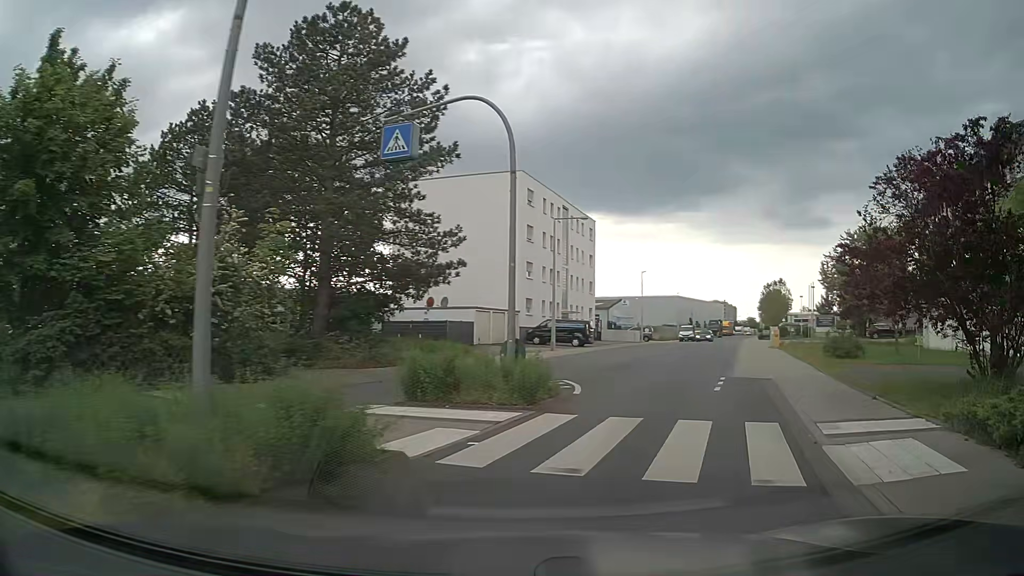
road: unclassified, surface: asphalt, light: Day
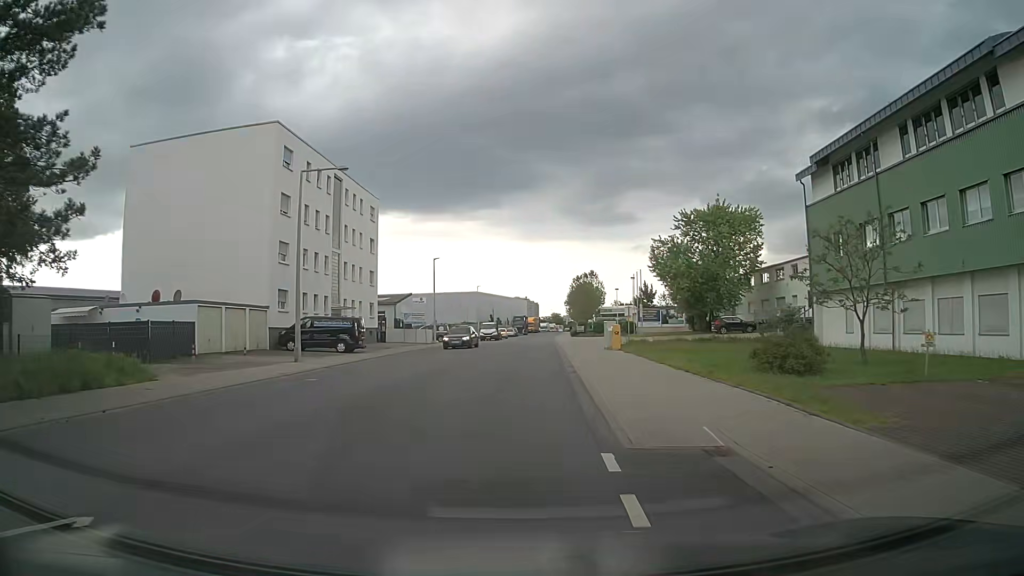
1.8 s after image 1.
(+2.4, +12.8) m; +16°
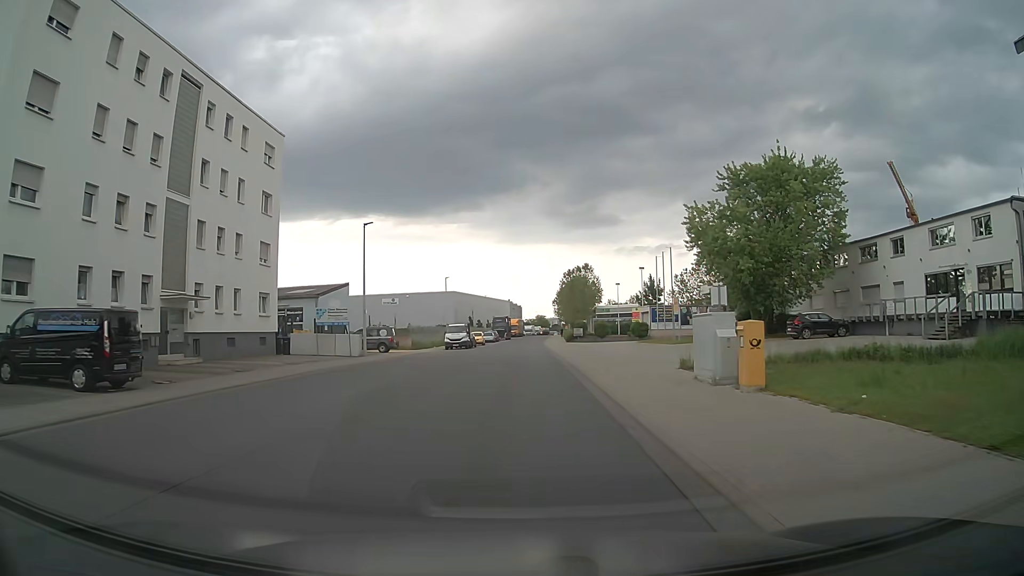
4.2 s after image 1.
(+0.5, +23.0) m; +2°
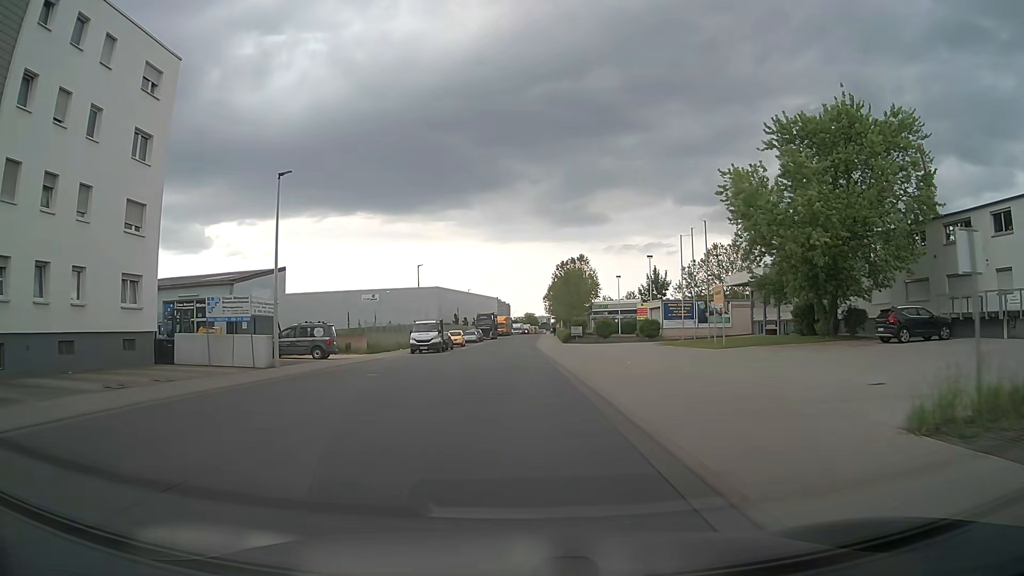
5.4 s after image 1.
(+0.1, +13.2) m; +1°
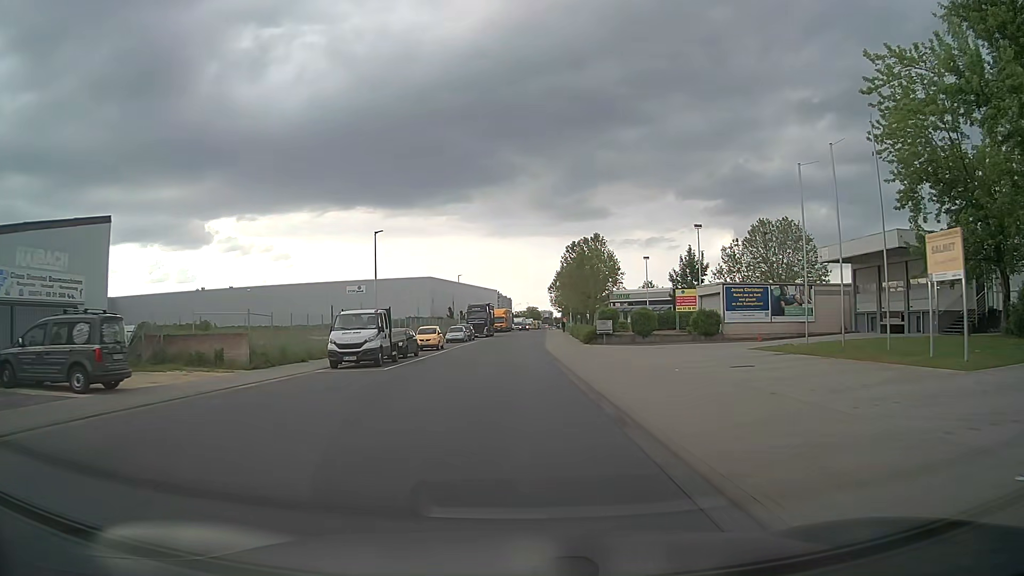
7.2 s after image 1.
(0.0, +20.5) m; 0°
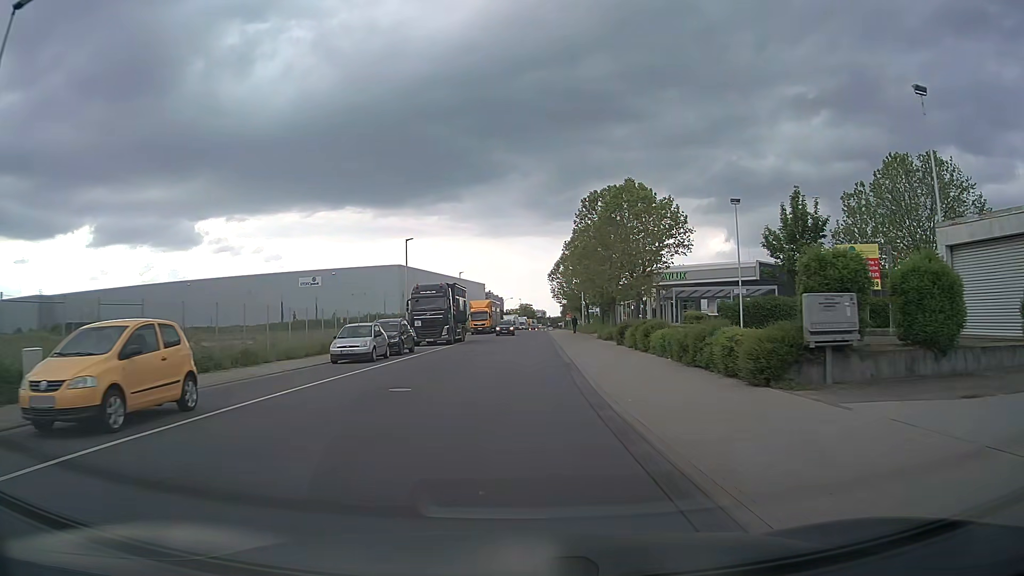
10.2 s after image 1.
(+0.2, +35.5) m; +1°
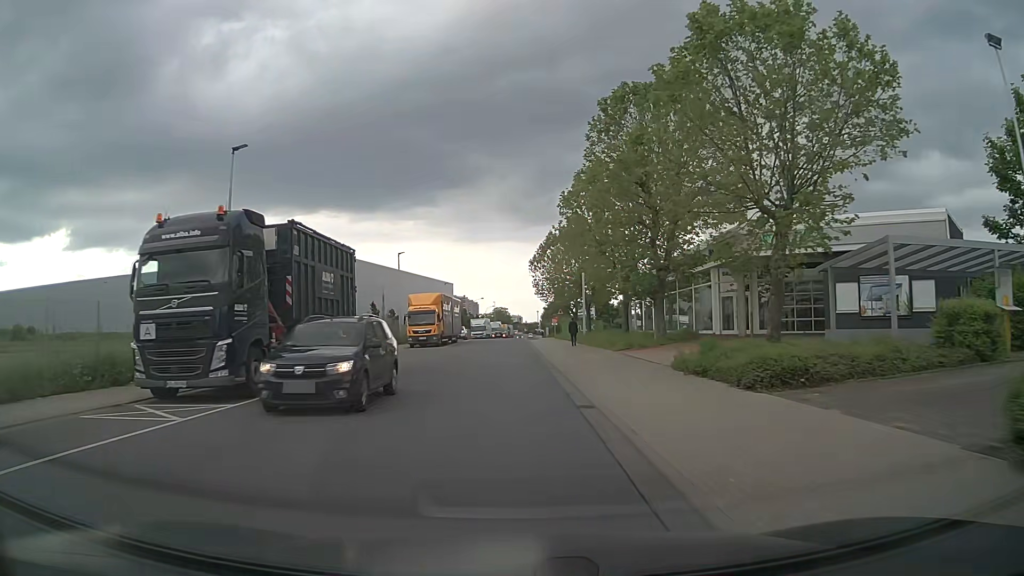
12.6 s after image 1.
(+0.6, +29.3) m; +2°
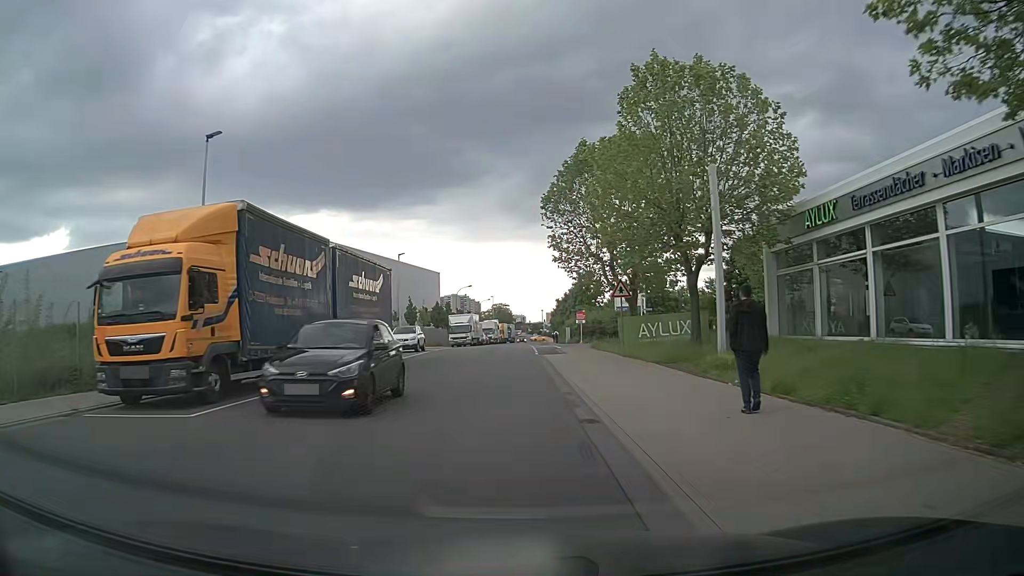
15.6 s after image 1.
(0.0, +37.5) m; 0°
(0, +10) (0, +20) (0, +30) (0, +40) (+1, +50) (+1, +60) (+1, +70) (+2, +80) (+2, +90) (+3, +100) m
